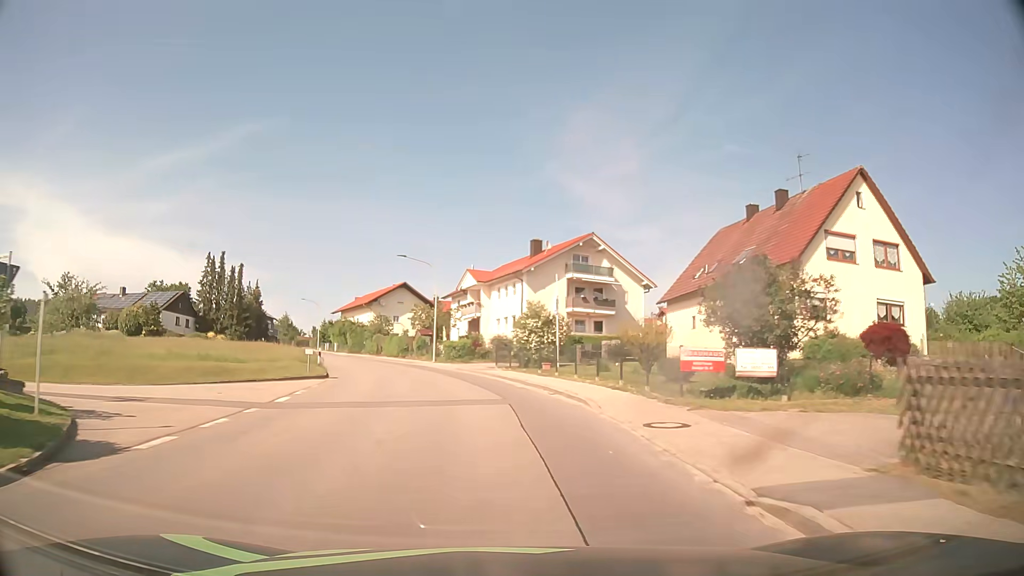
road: tertiary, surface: asphalt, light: Day
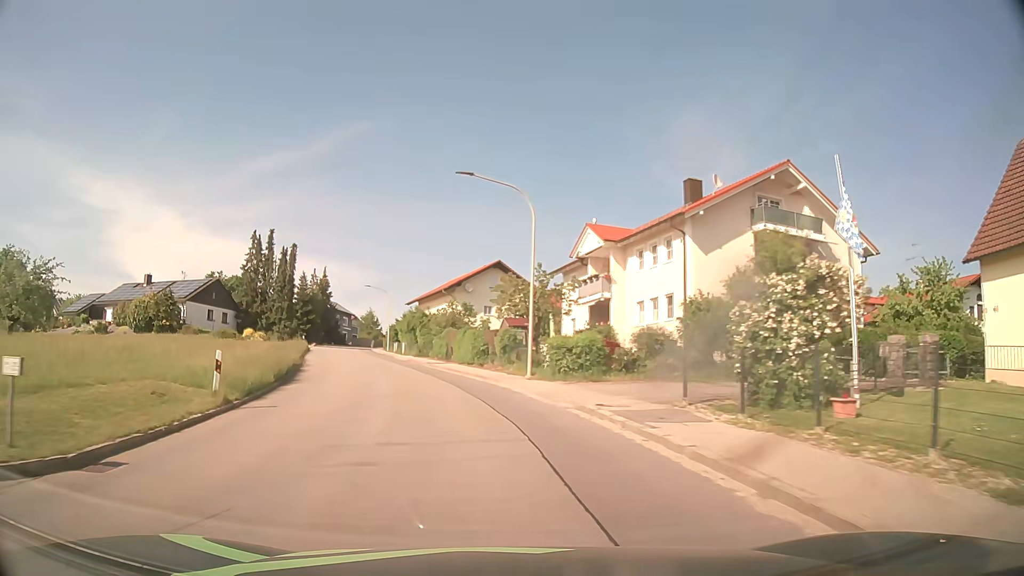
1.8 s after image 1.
(-1.9, +22.9) m; -10°
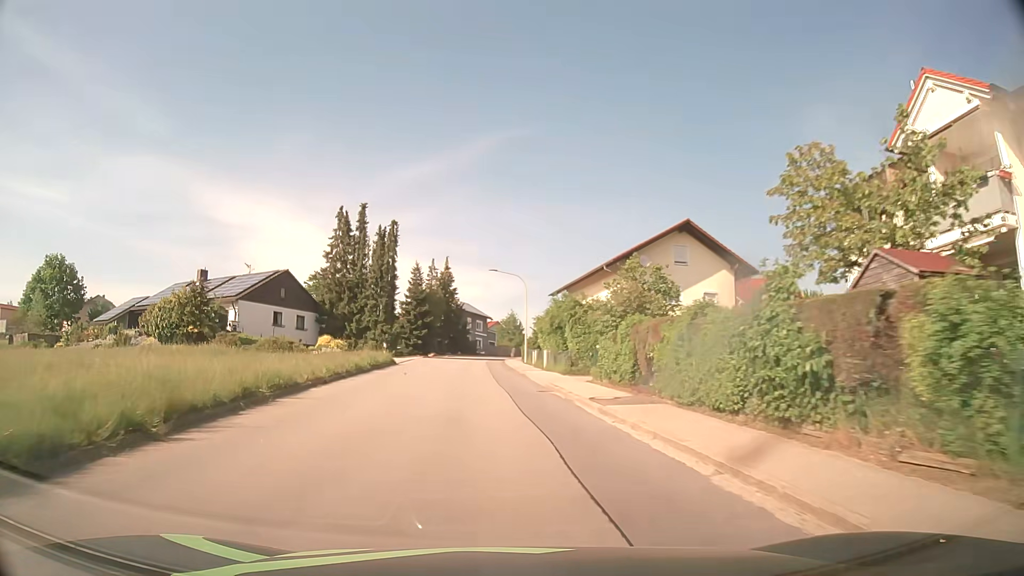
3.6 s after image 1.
(-2.6, +23.0) m; -13°
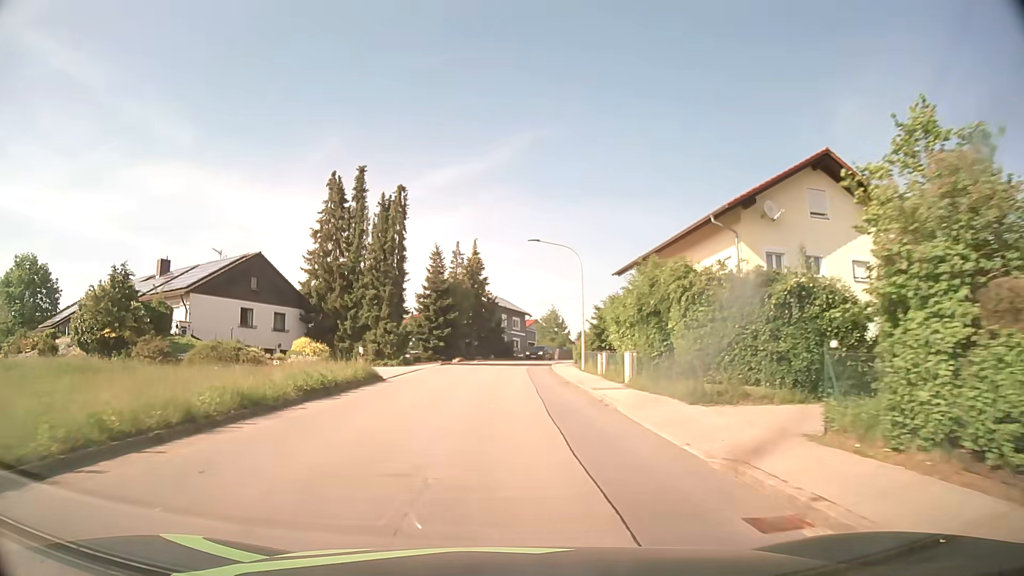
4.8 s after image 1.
(-0.7, +15.6) m; -4°
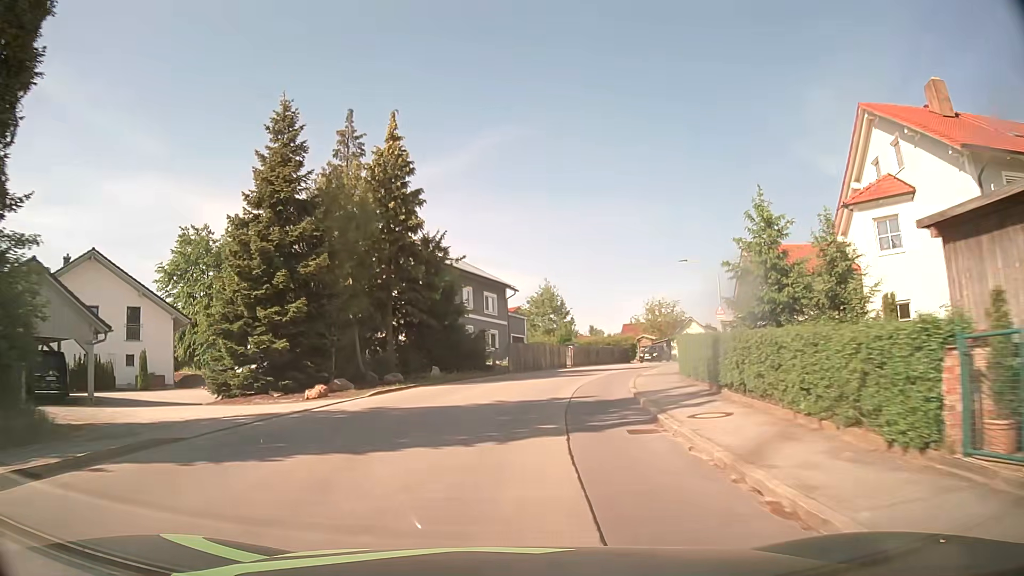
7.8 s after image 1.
(+0.6, +39.3) m; +2°
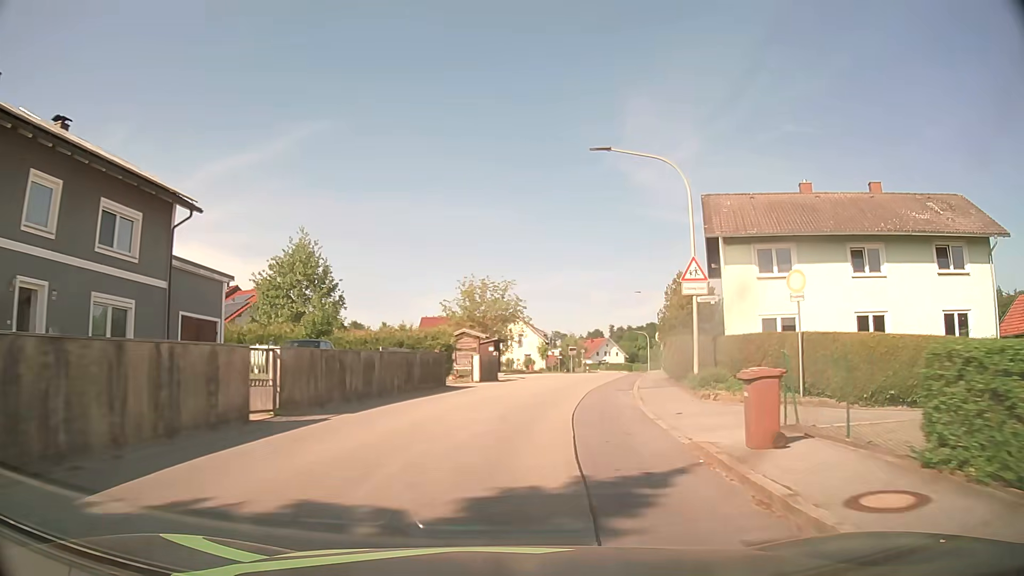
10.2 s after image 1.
(+4.0, +30.1) m; +17°
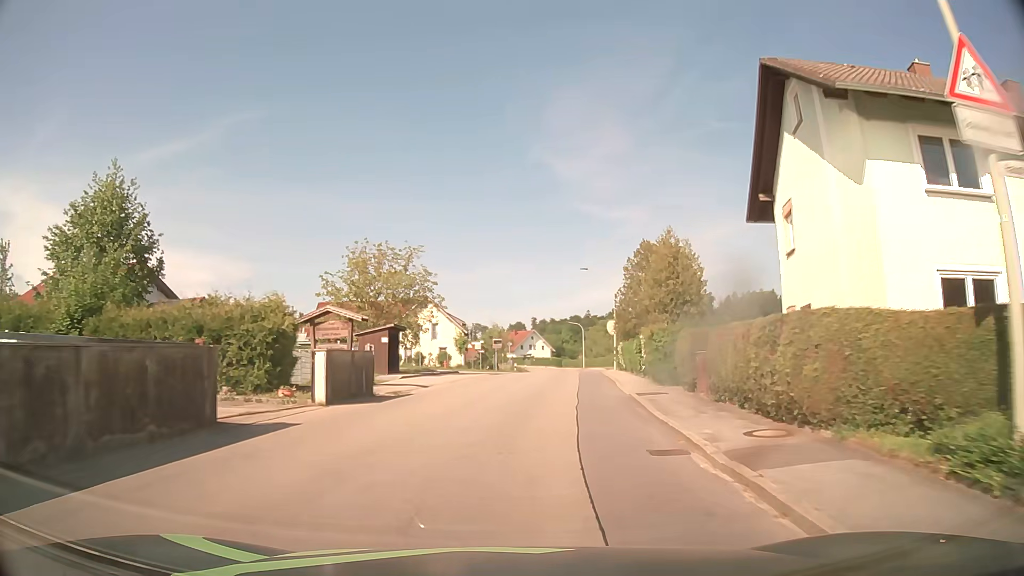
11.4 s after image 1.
(+0.9, +15.3) m; +7°
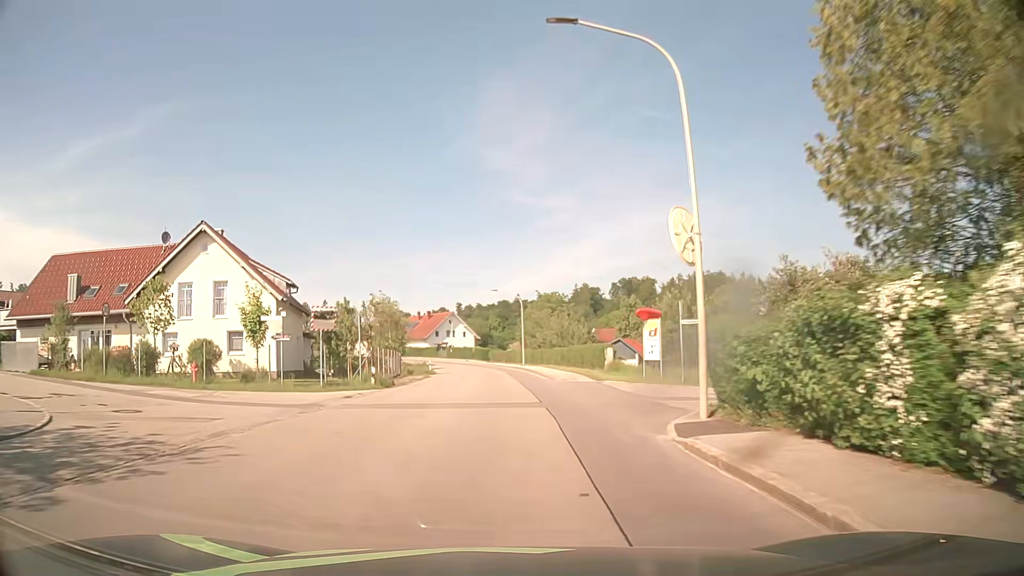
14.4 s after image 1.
(+3.1, +39.7) m; +6°
(0, +10) (0, +20) (0, +30) (-1, +40) (-1, +50) (-2, +60) (-3, +70) (-4, +80) (-7, +90) (-10, +99) m
